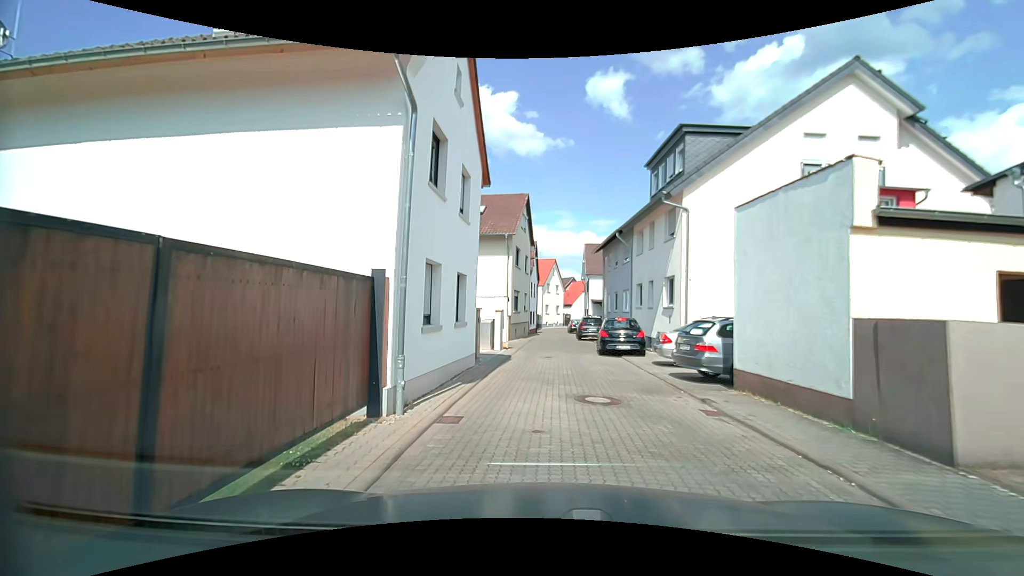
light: Day
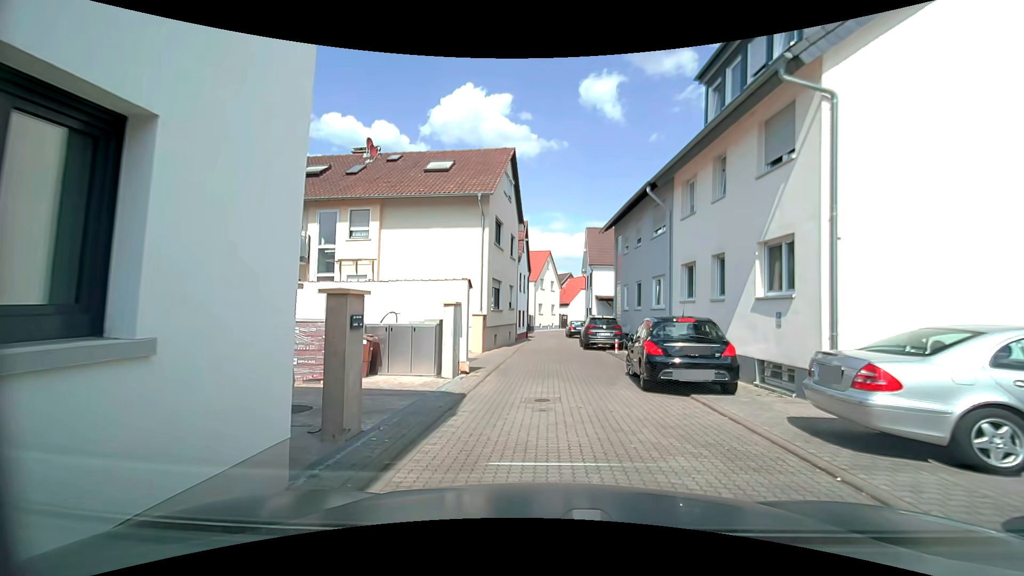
(+0.1, +9.7) m; +1°
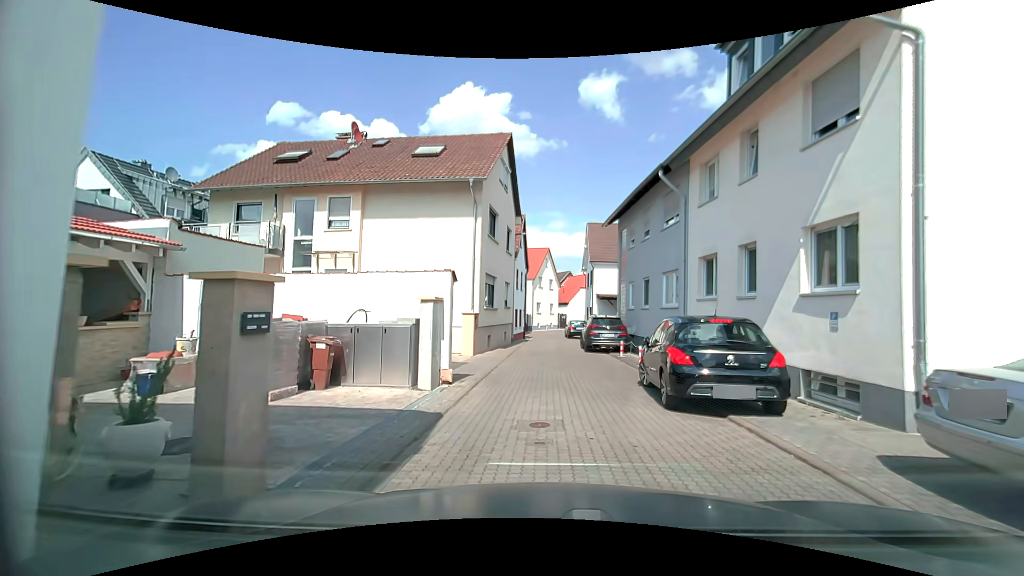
(0.0, +2.0) m; -1°
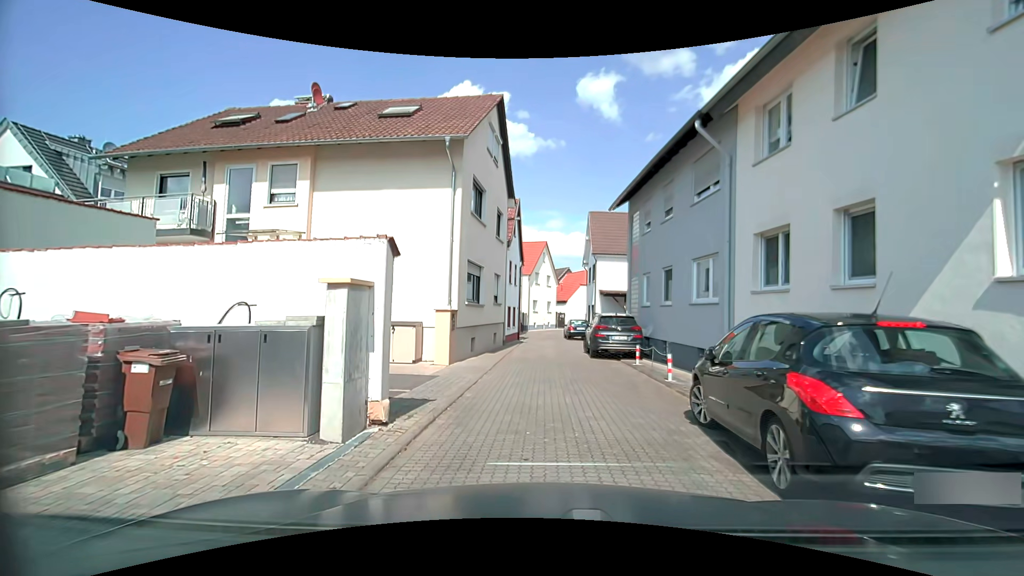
(0.0, +4.0) m; +2°
